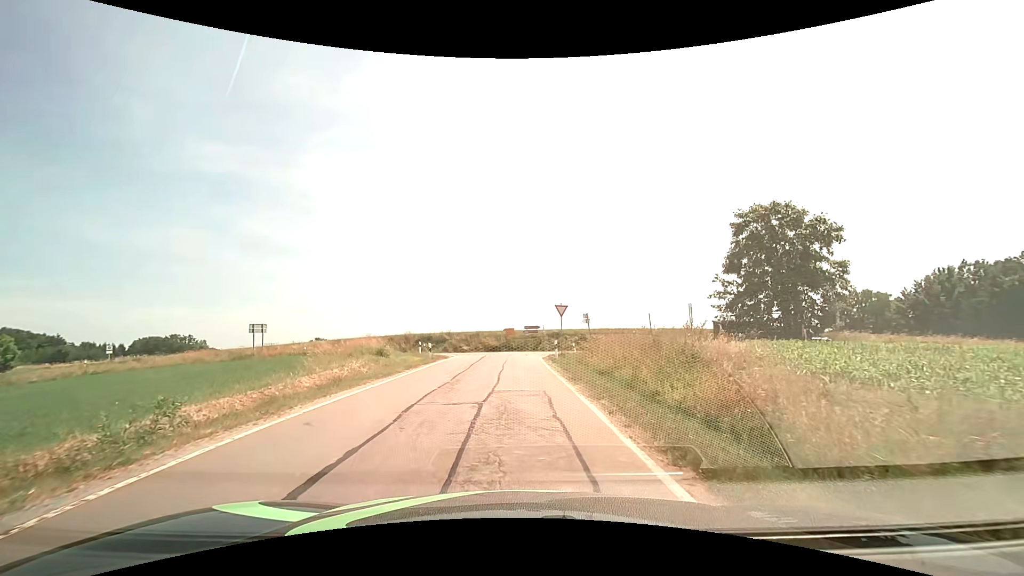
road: unclassified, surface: asphalt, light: Day
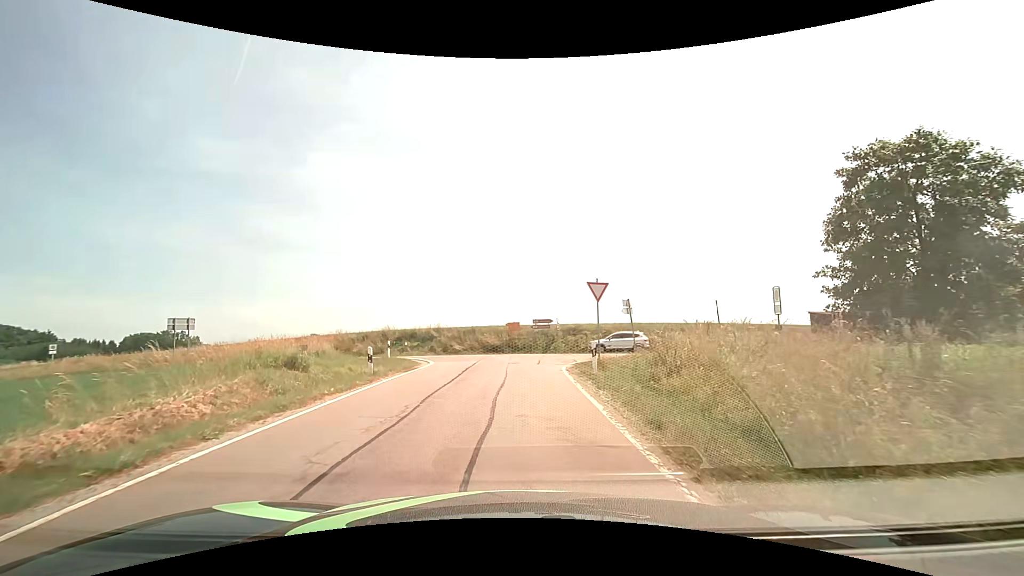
(-0.2, +11.8) m; -1°
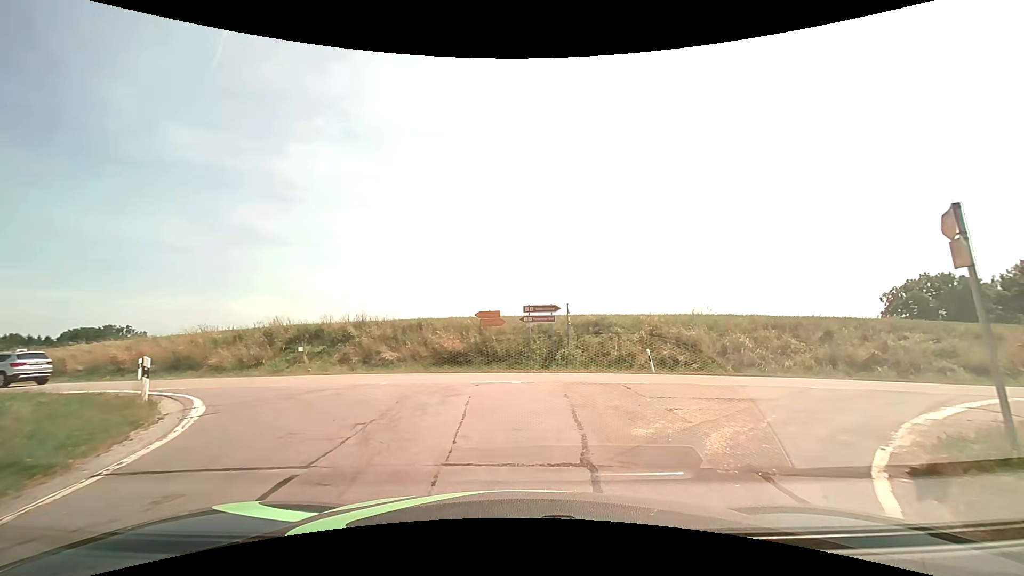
(0.0, +18.3) m; +1°
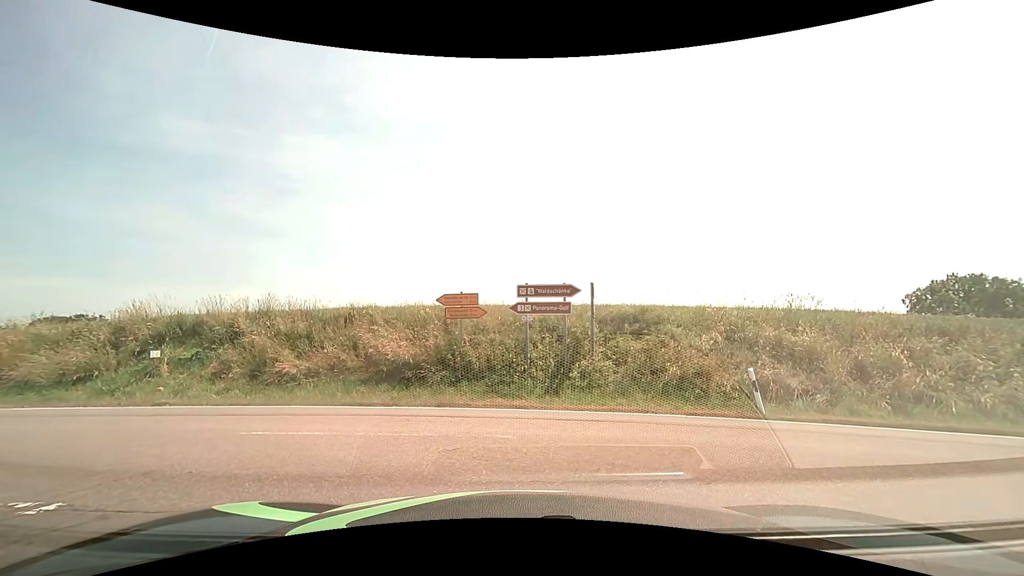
(+0.2, +9.0) m; +2°
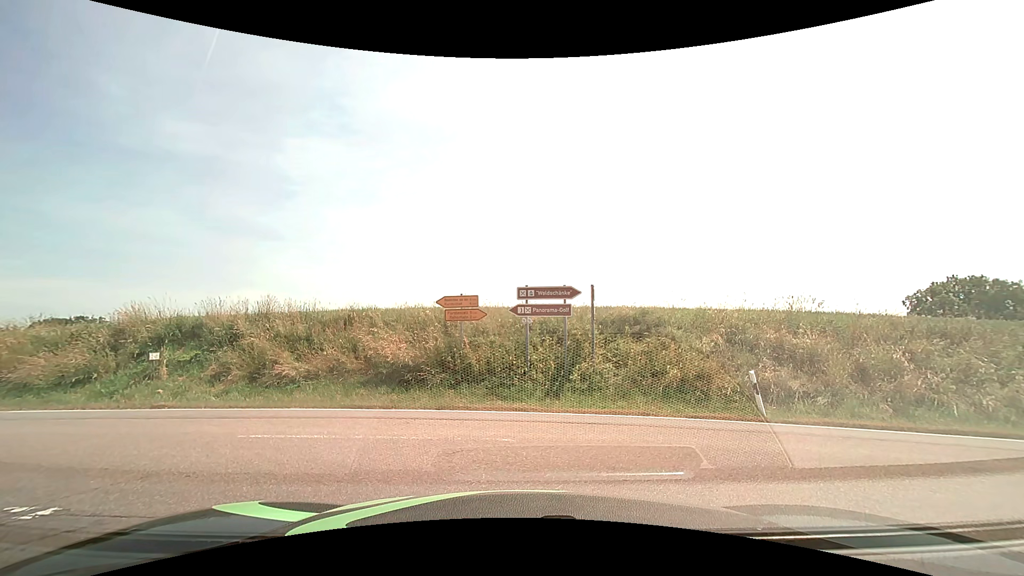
(0.0, +0.1) m; 0°
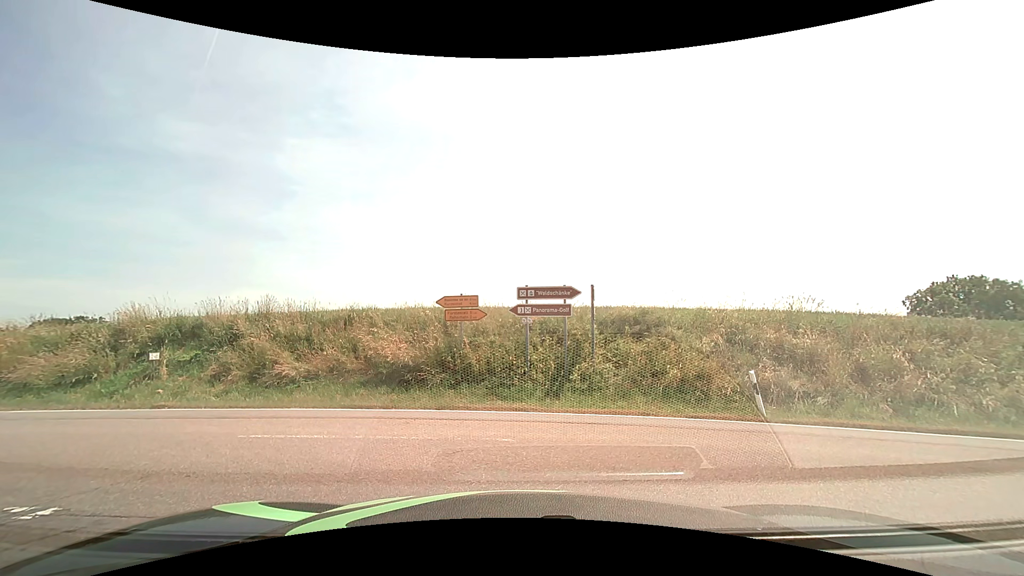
(0.0, 0.0) m; 0°
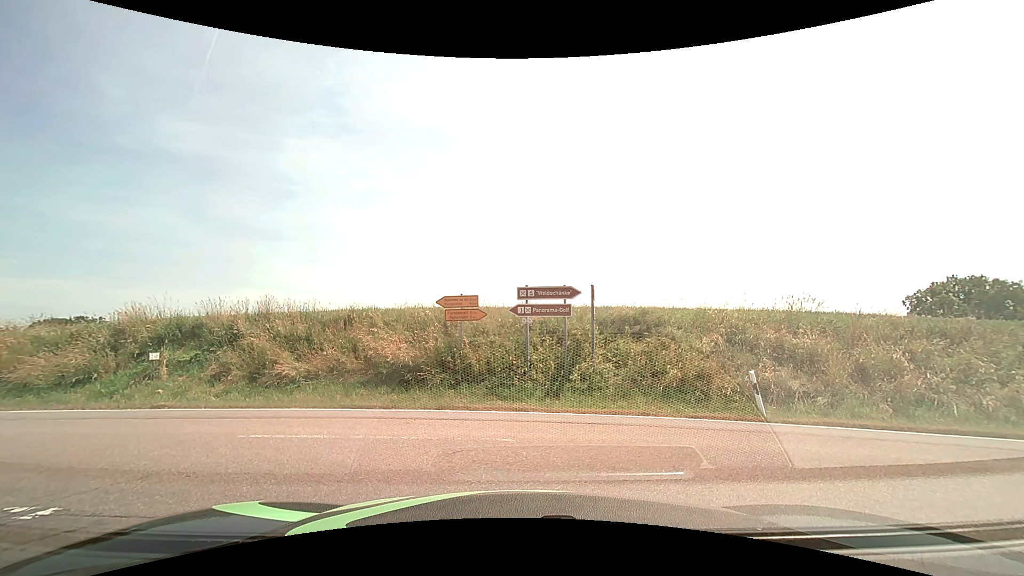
(0.0, 0.0) m; 0°
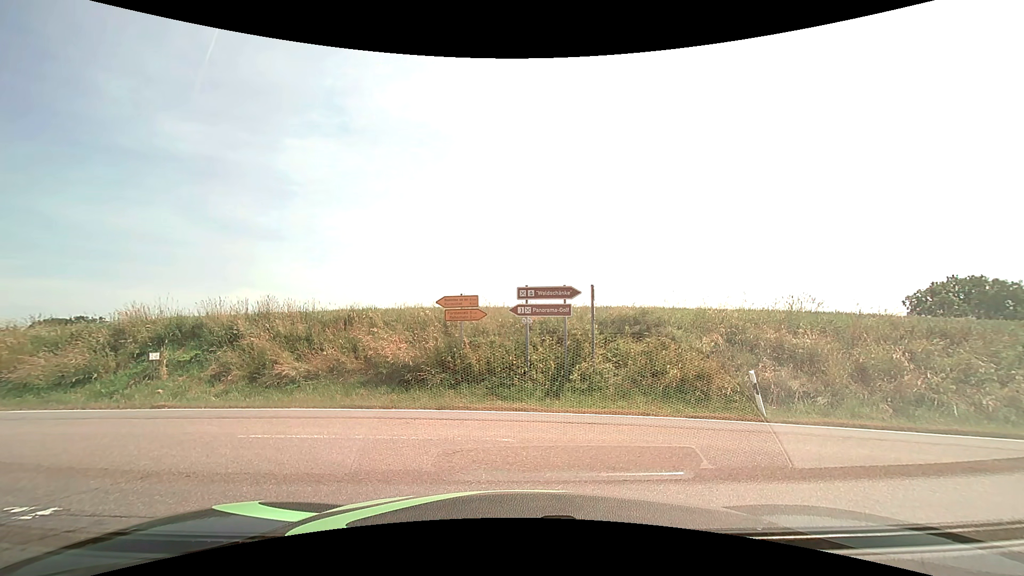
(0.0, 0.0) m; 0°
(-3, +9) (-12, +12) (-22, +14) (-31, +17) (-41, +20) (-50, +24) (-59, +29) (-68, +33) (-77, +38) (-86, +42) m
